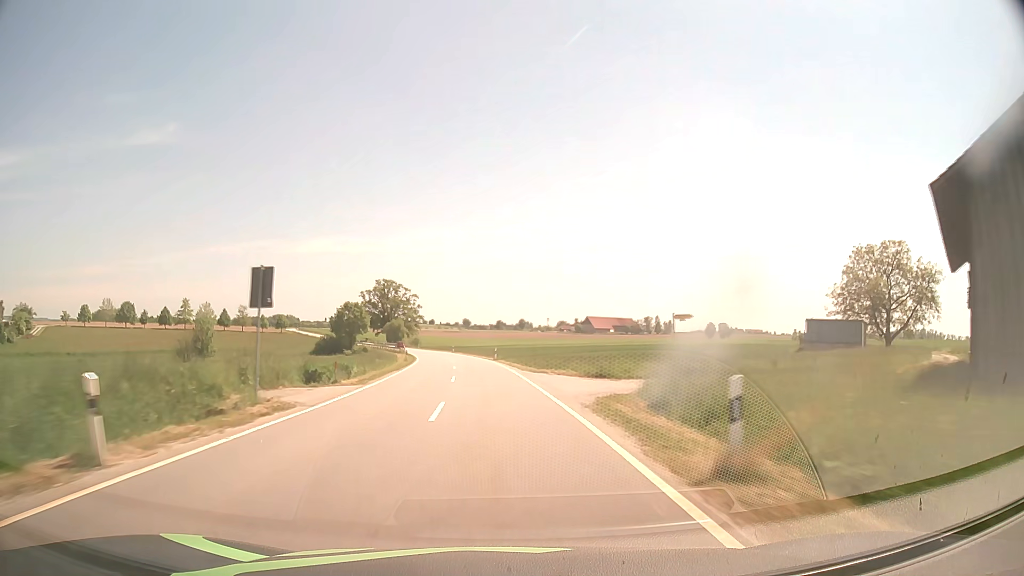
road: tertiary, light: Day
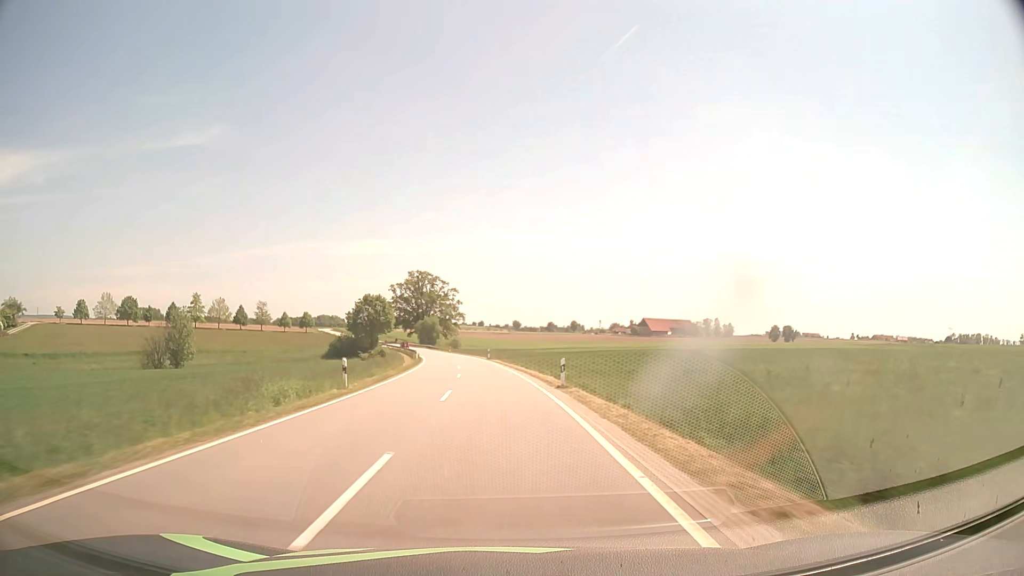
(-0.9, +31.7) m; -4°
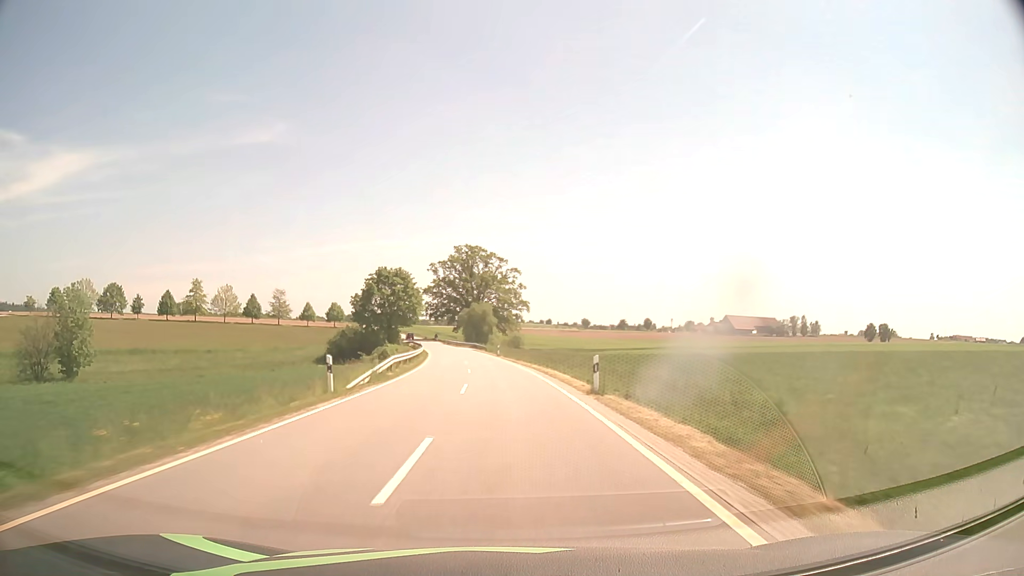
(-2.3, +47.5) m; -6°
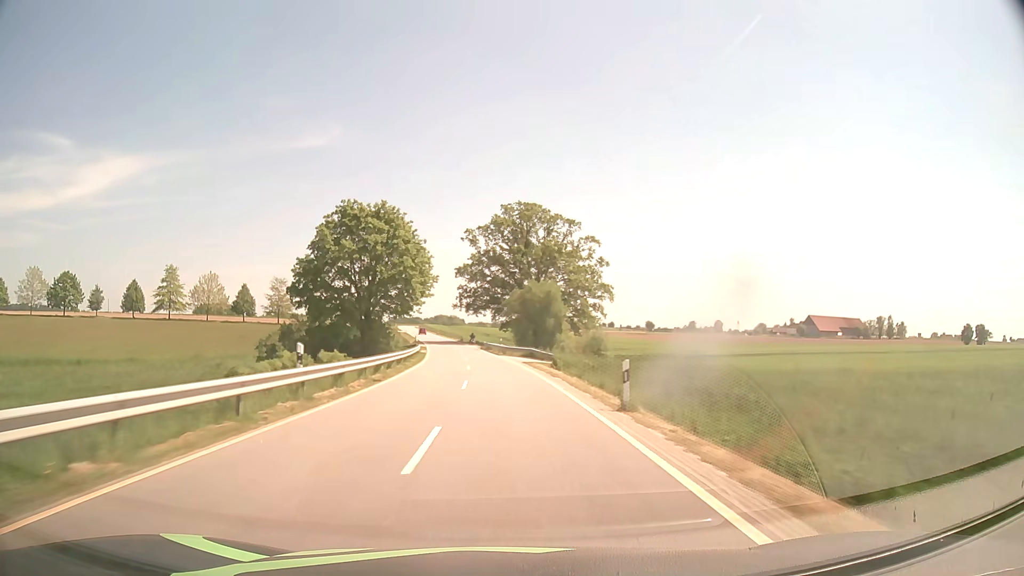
(-1.9, +47.5) m; -5°
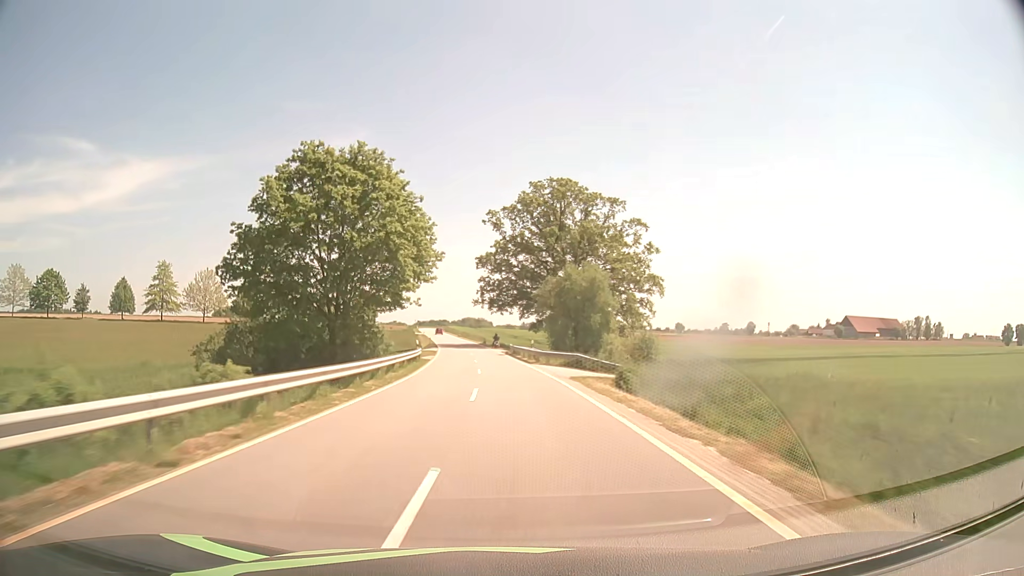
(-0.4, +15.8) m; -2°
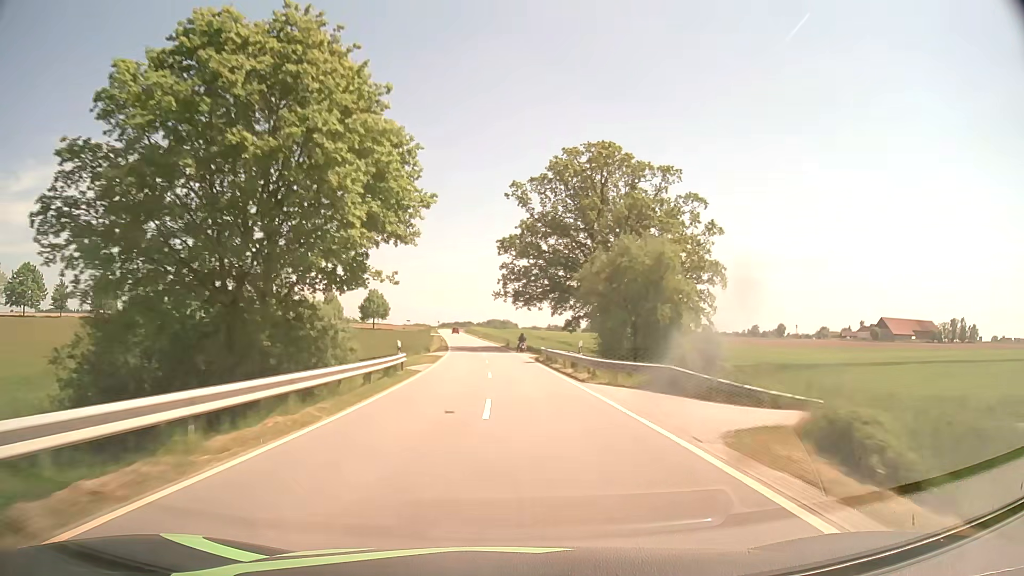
(-0.3, +15.8) m; -2°
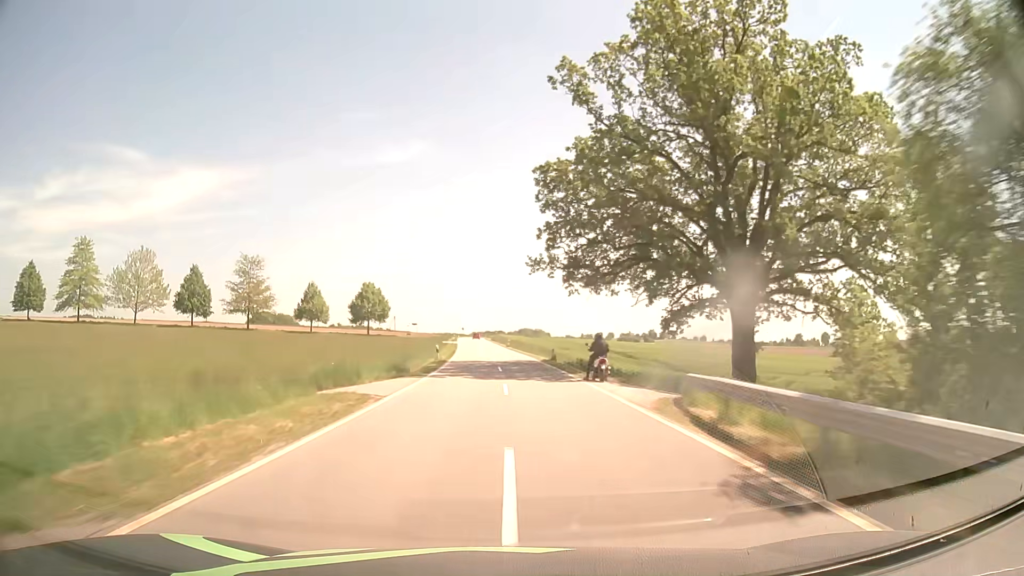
(-0.8, +31.6) m; -3°
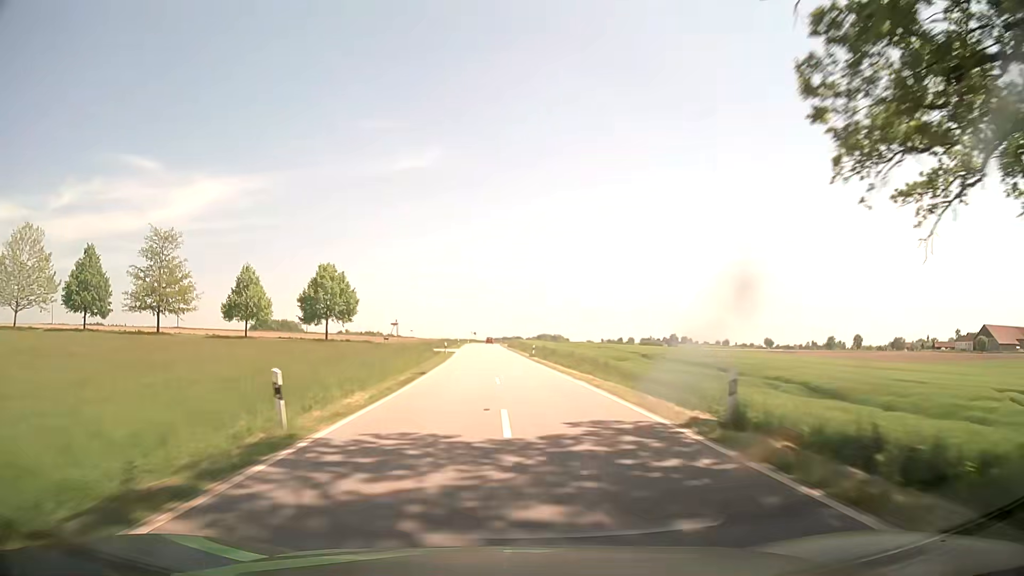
(-0.4, +31.5) m; -2°
(0, +10) (0, +20) (0, +30) (0, +40) (-1, +50) (-1, +60) (-1, +70) (-2, +80) (-2, +90) (-2, +100) m
